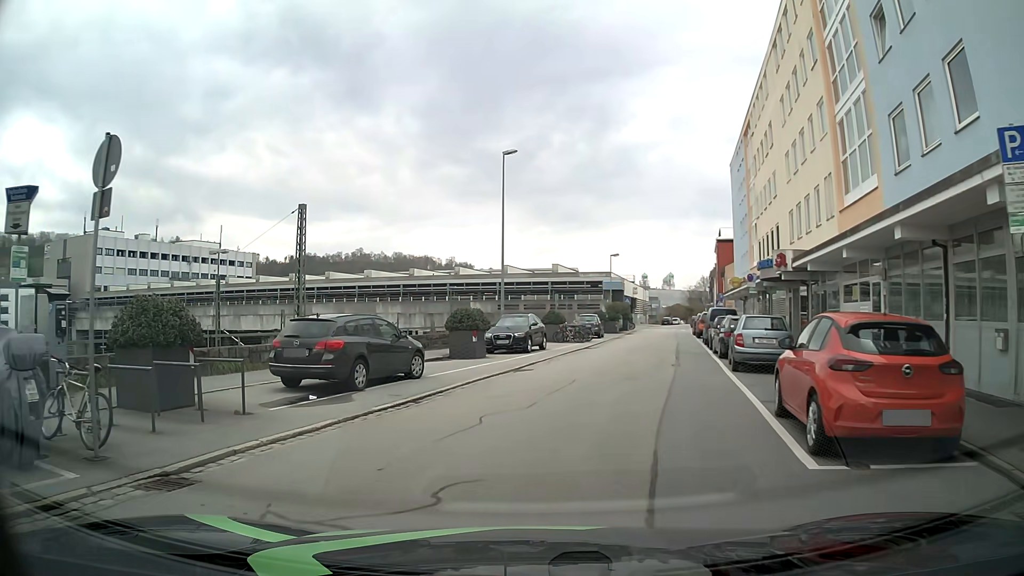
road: residential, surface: asphalt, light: Day
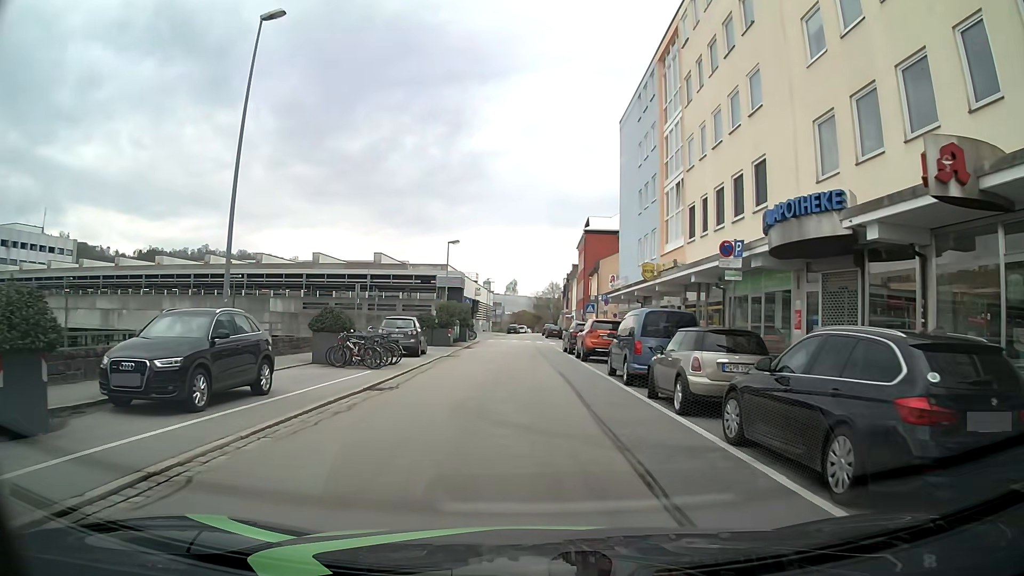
(+2.2, +17.6) m; +12°
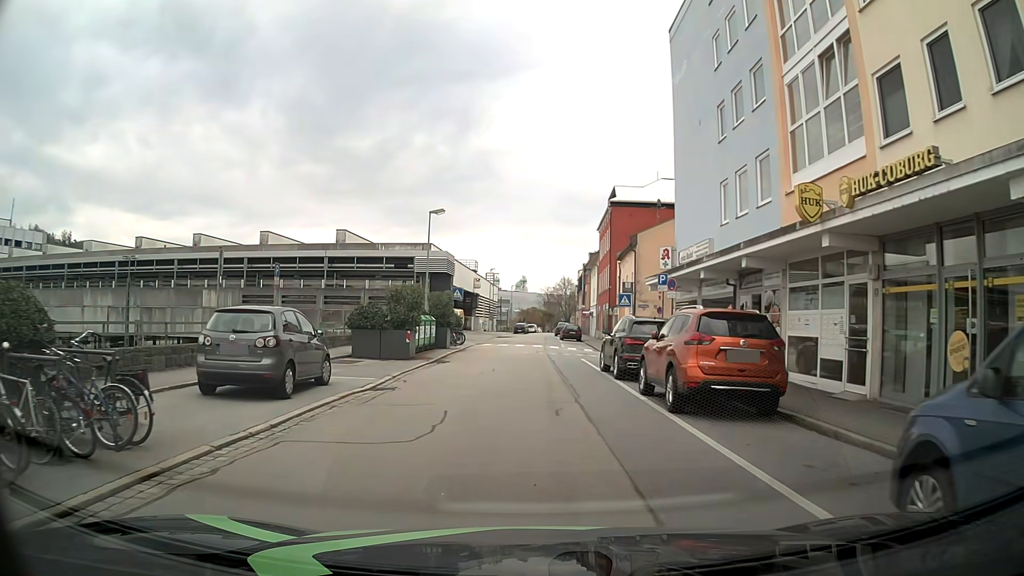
(+0.2, +15.5) m; 0°
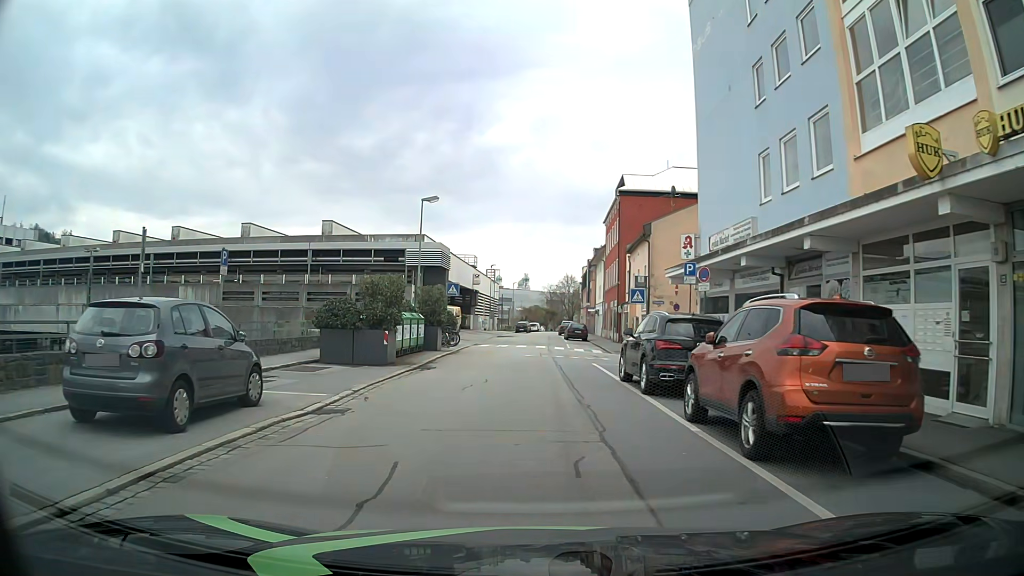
(0.0, +3.9) m; 0°
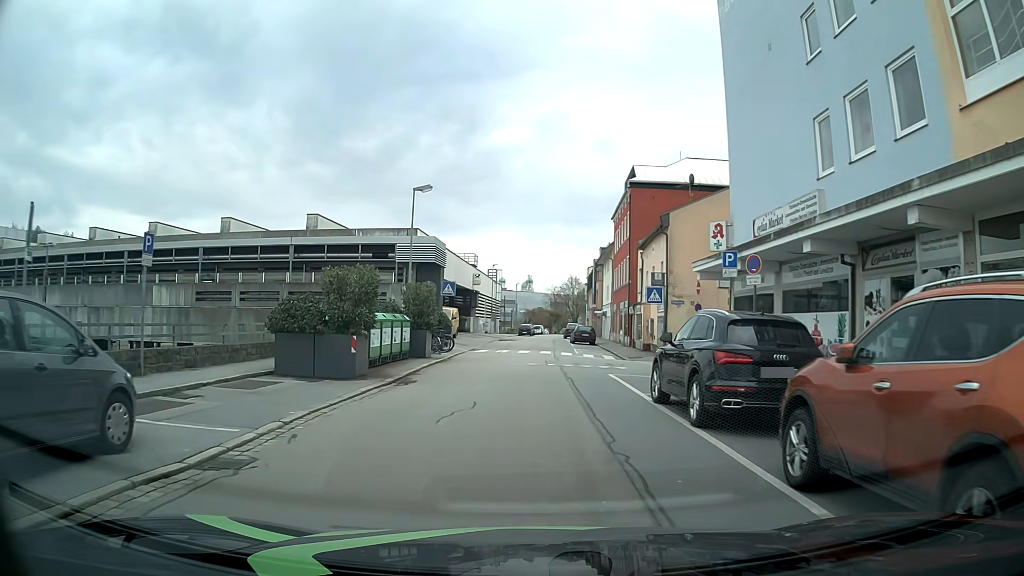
(0.0, +3.9) m; +2°
